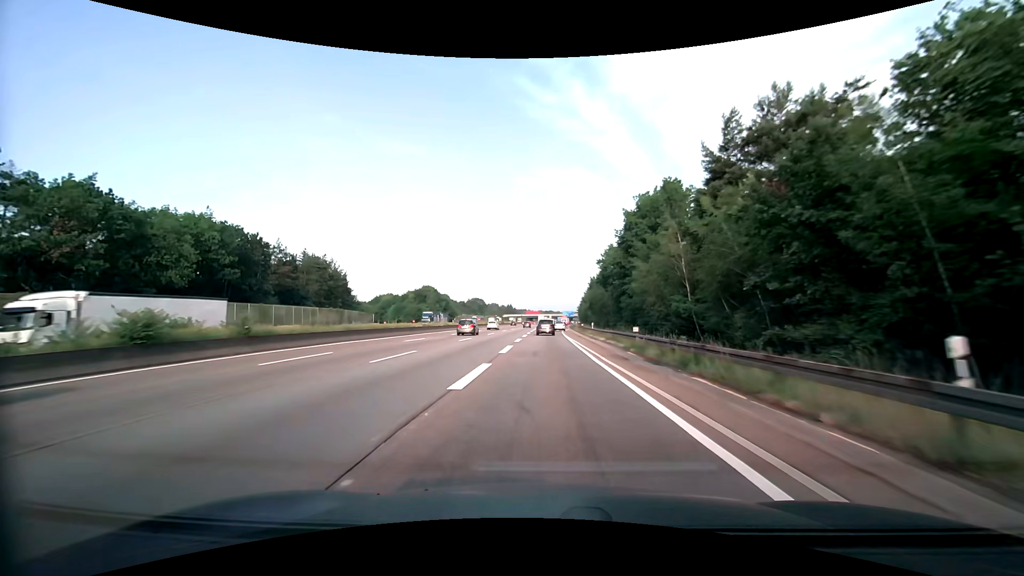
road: motorway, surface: asphalt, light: Day
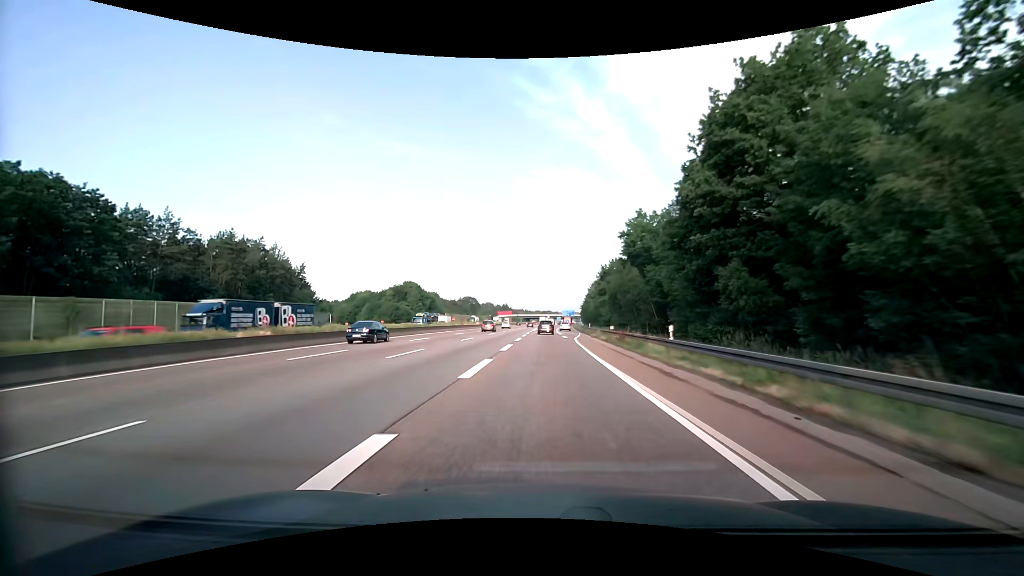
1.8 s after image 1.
(+0.1, +33.7) m; 0°
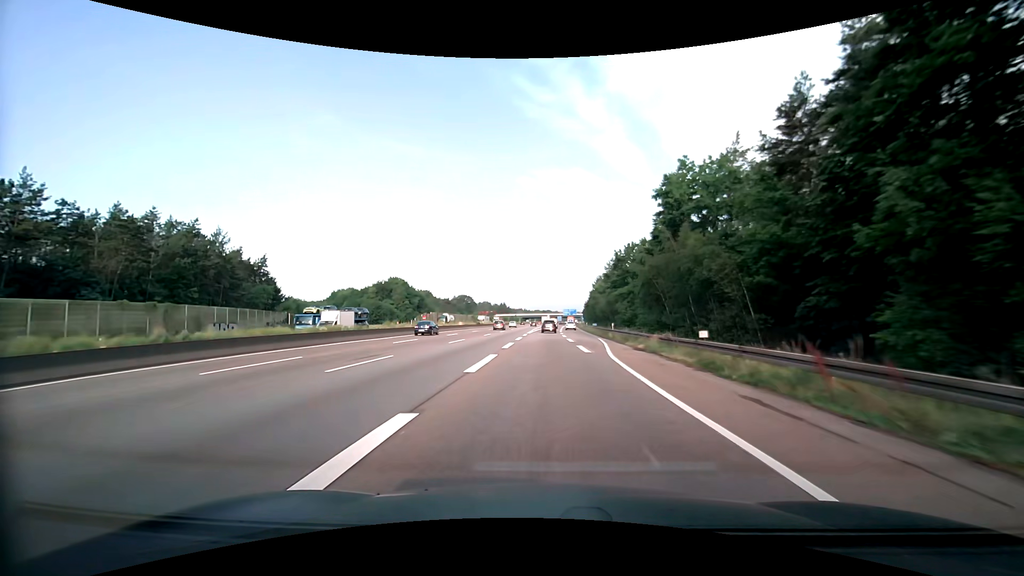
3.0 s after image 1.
(-0.1, +22.9) m; 0°
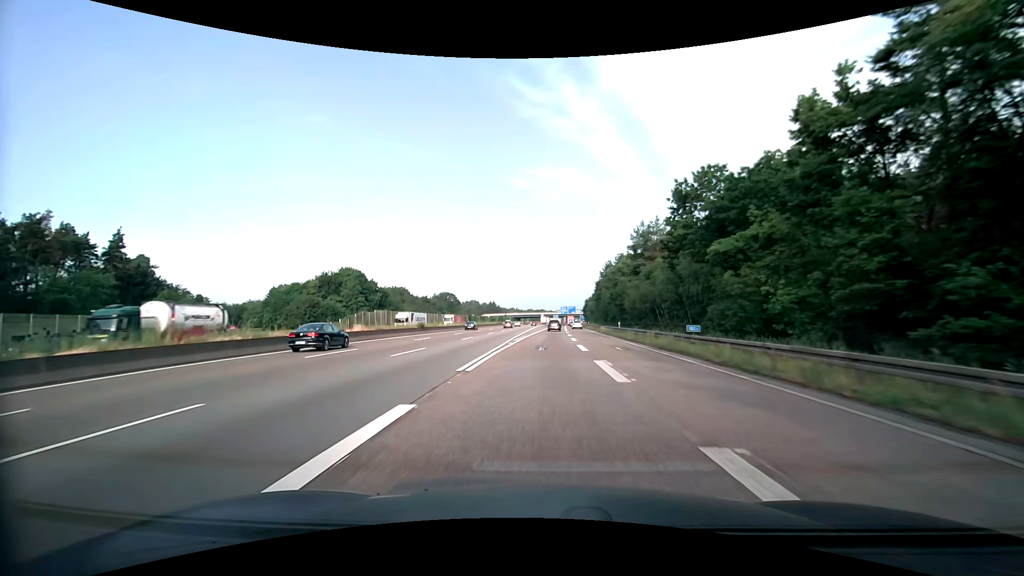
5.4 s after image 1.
(+0.4, +47.4) m; +1°
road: motorway_link
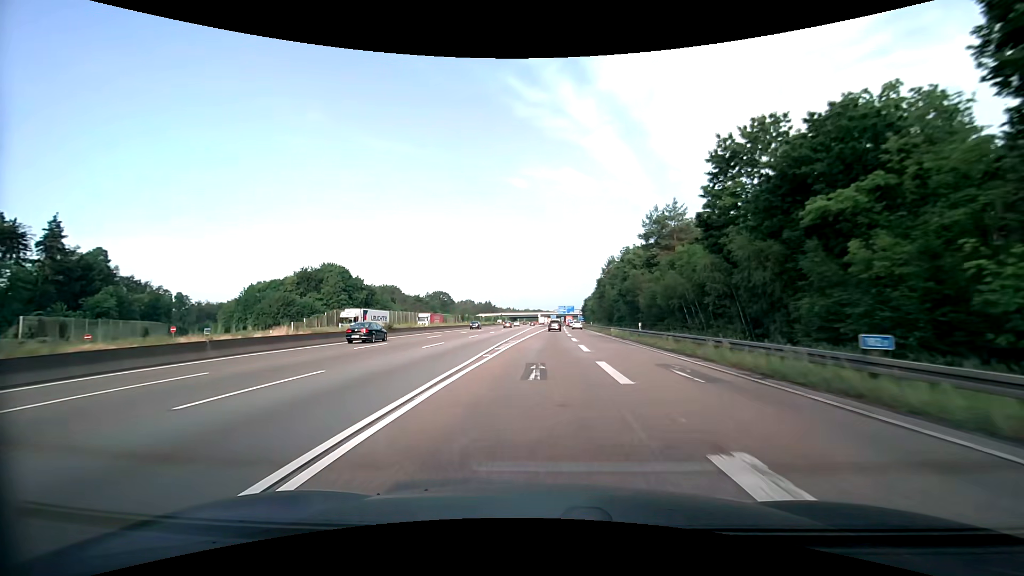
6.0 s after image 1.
(0.0, +12.2) m; 0°
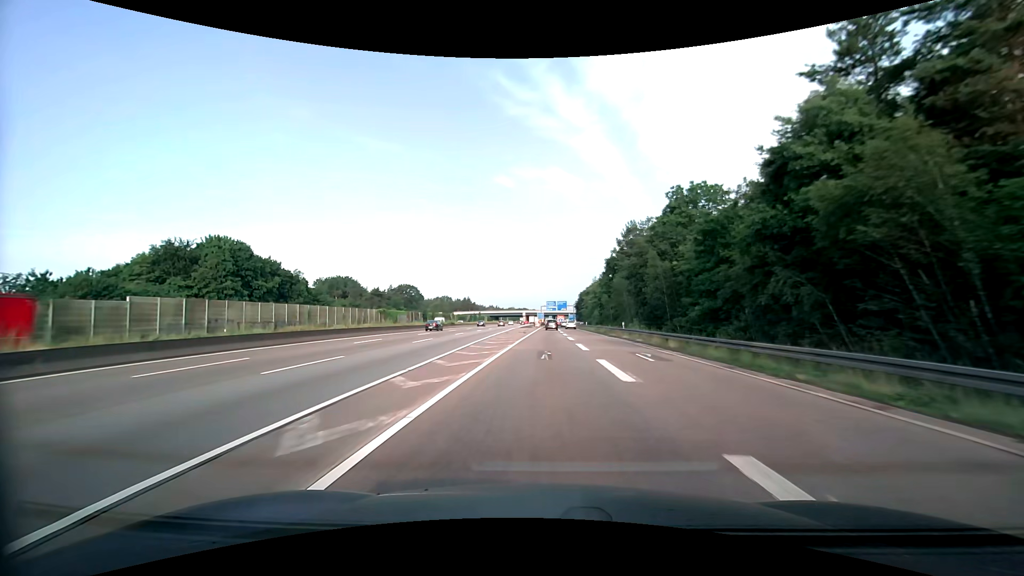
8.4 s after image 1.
(+0.7, +49.8) m; +2°
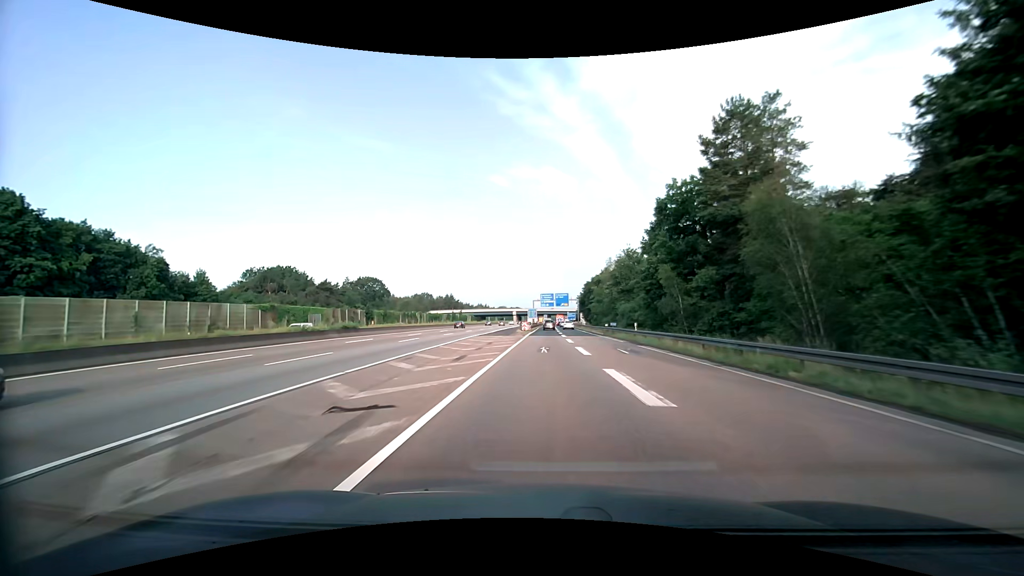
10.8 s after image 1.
(+0.3, +51.5) m; +1°
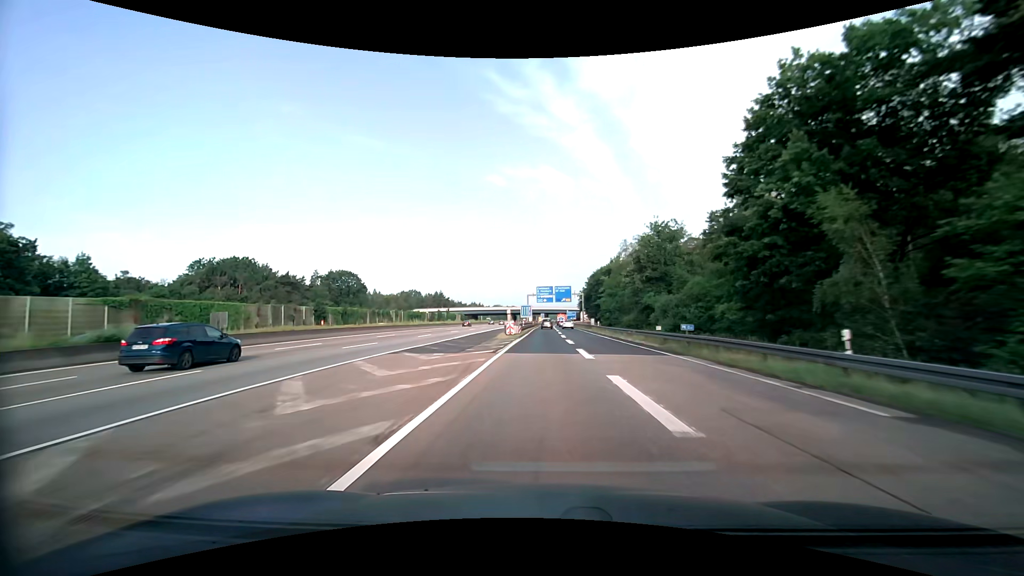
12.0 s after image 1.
(+0.1, +26.3) m; +1°
(0, +10) (0, +20) (0, +30) (0, +40) (0, +50) (0, +60) (0, +70) (0, +80) (0, +90) (0, +100) m
